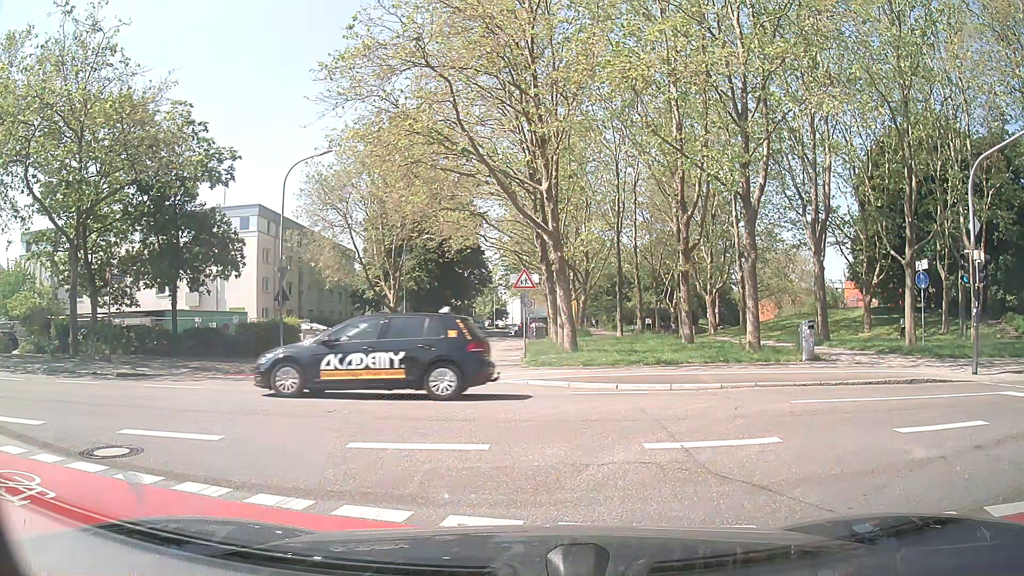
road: residential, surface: asphalt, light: Day
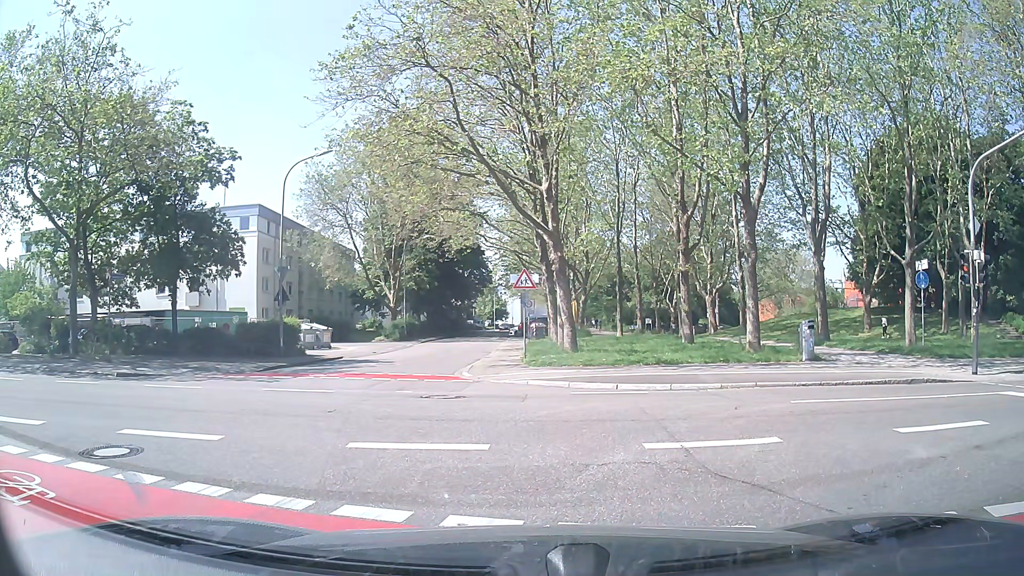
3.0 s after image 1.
(0.0, 0.0) m; 0°
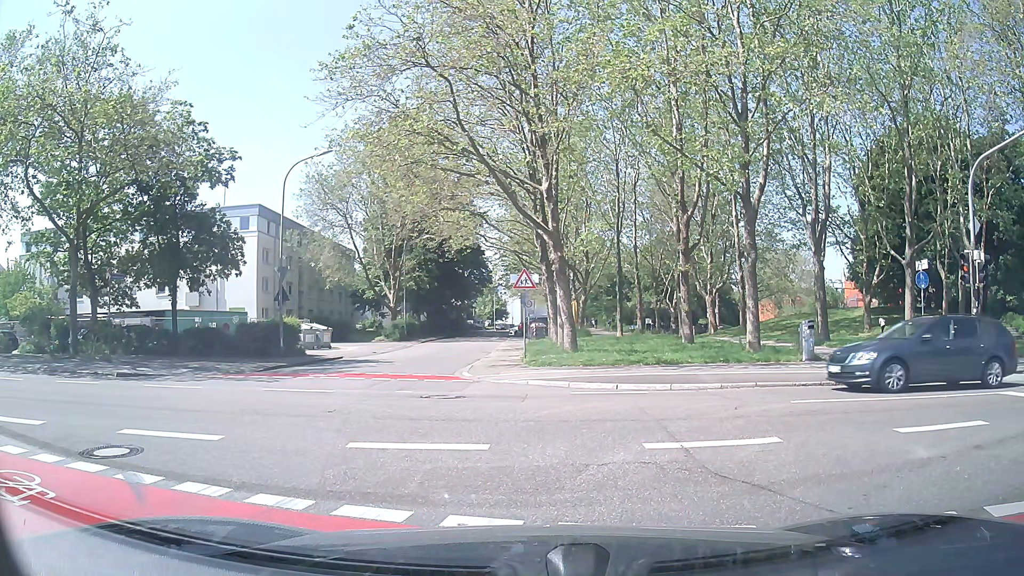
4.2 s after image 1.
(0.0, 0.0) m; 0°
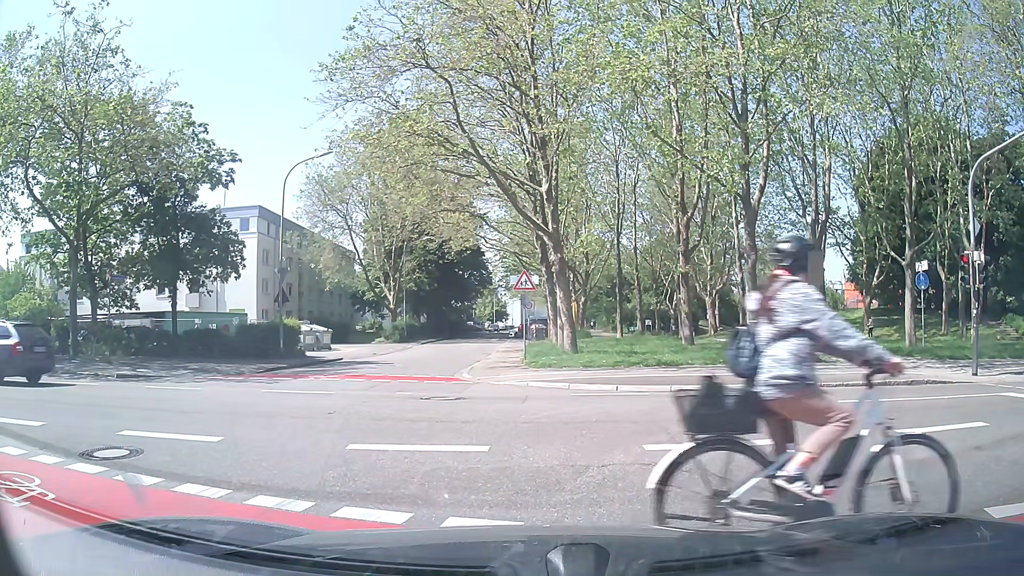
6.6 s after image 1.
(0.0, 0.0) m; 0°
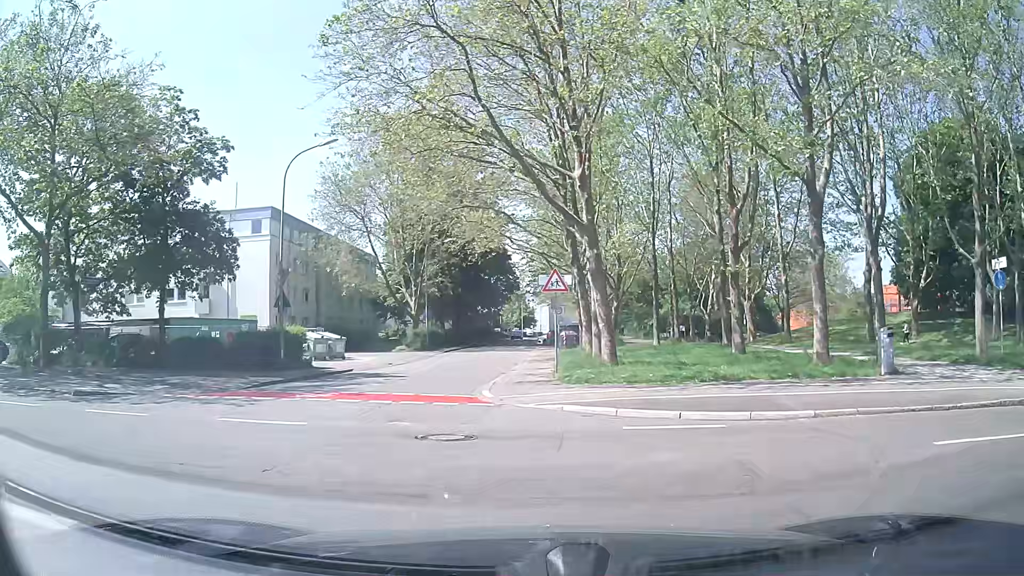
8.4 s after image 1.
(0.0, +3.8) m; 0°
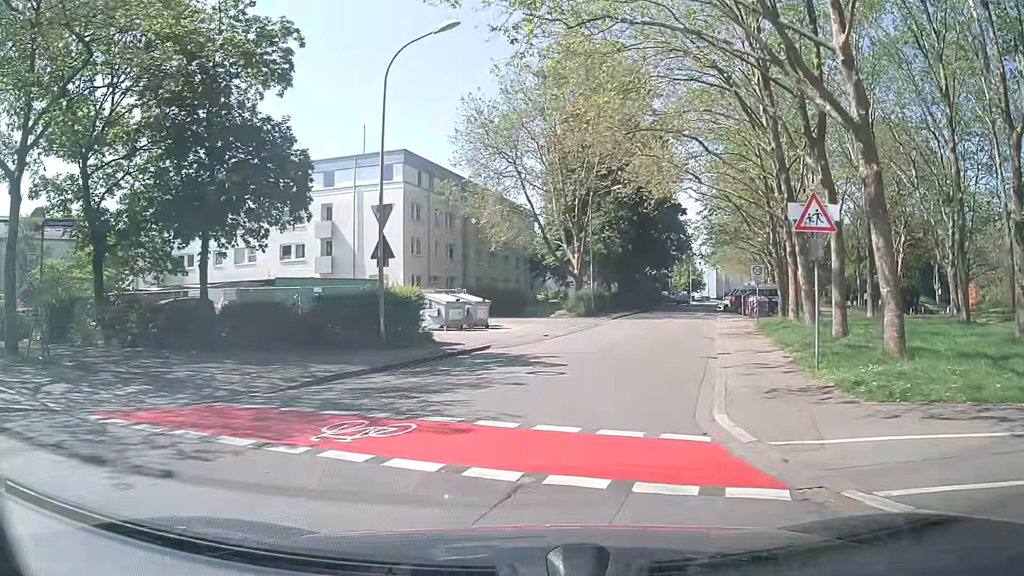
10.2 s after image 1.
(-1.2, +8.8) m; -11°
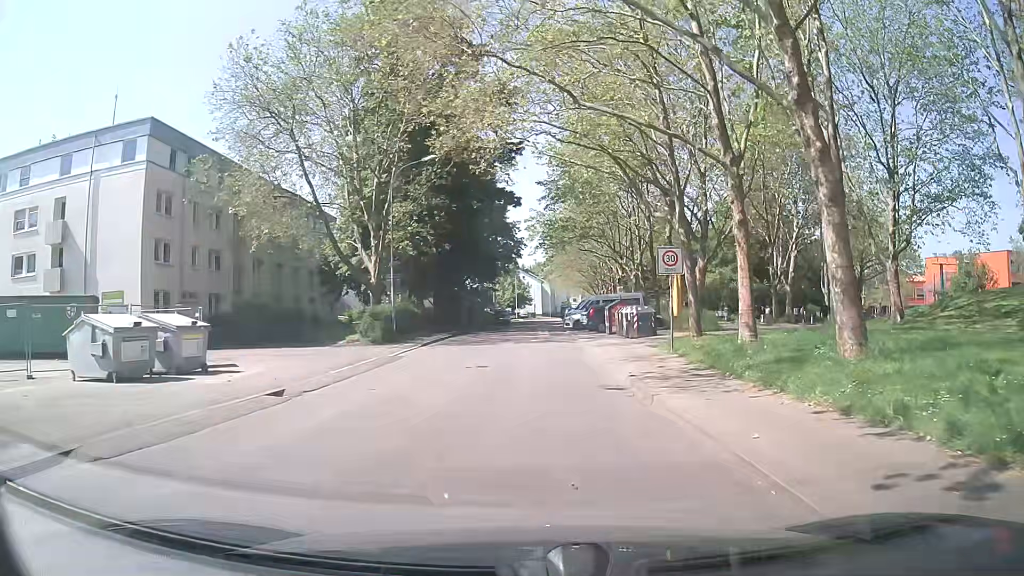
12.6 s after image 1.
(+1.0, +14.7) m; +12°
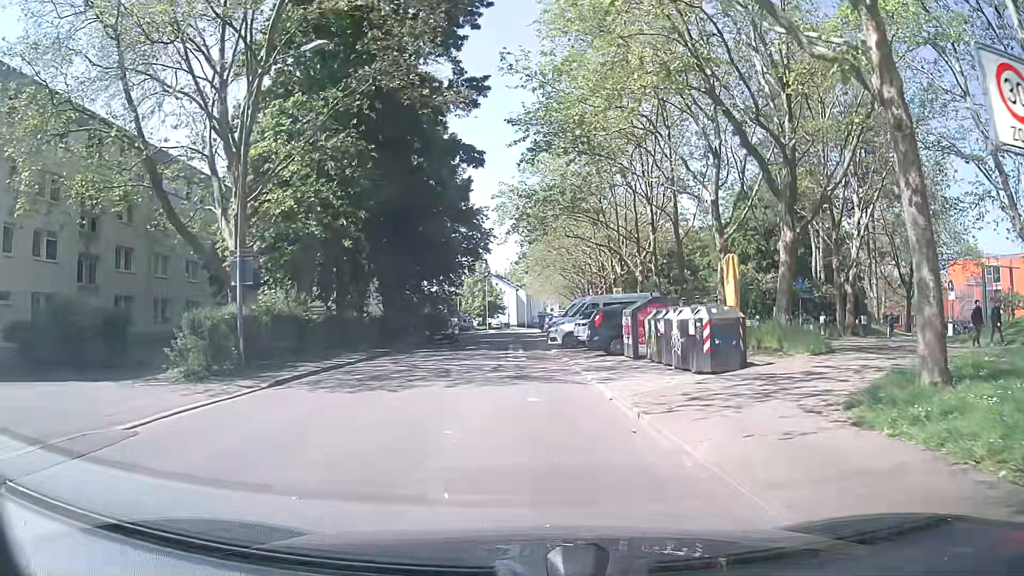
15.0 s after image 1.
(+0.4, +15.8) m; +3°
